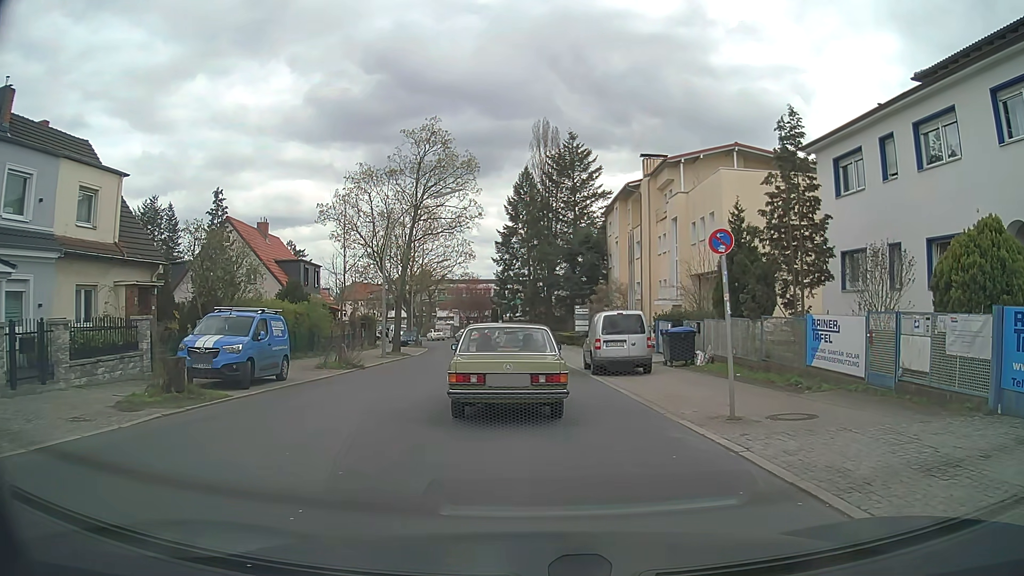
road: tertiary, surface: asphalt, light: Day
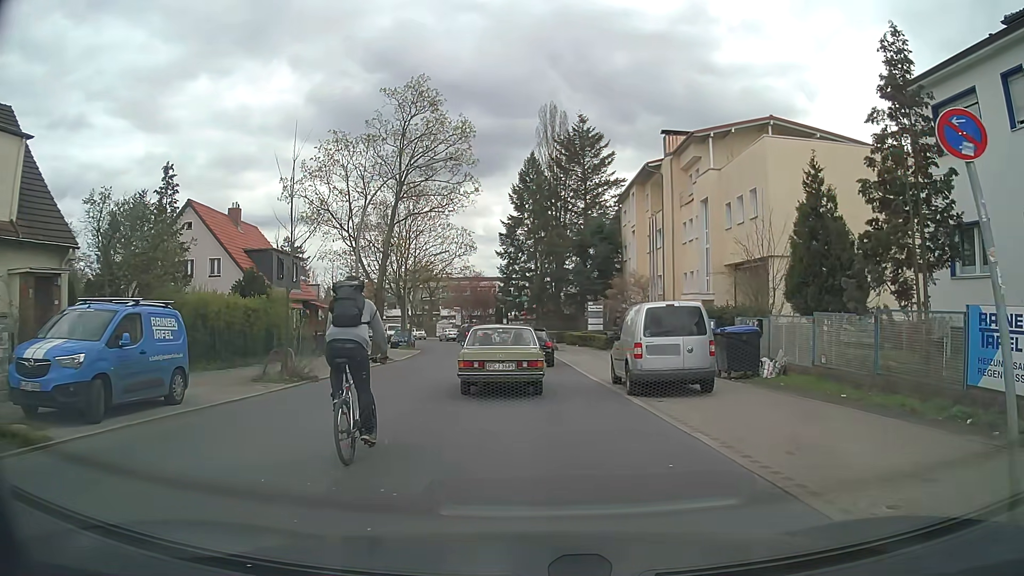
(0.0, +6.3) m; 0°
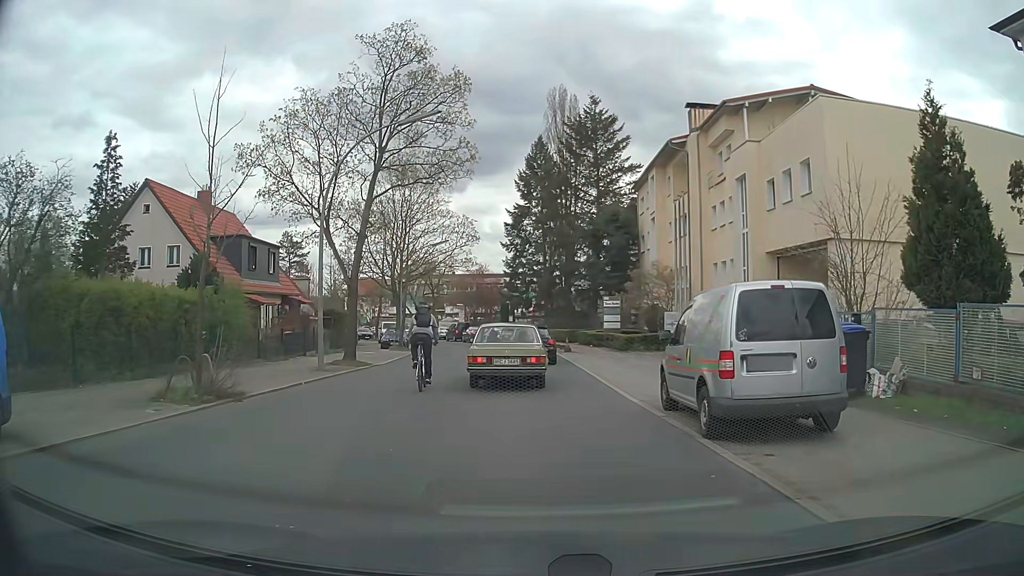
(-0.1, +5.6) m; -1°
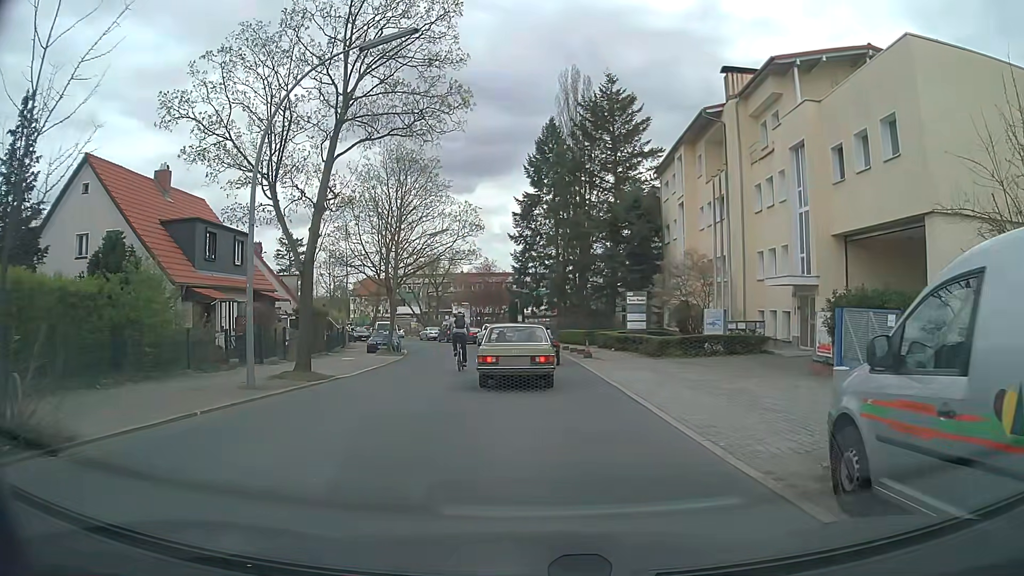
(-0.1, +6.3) m; -1°
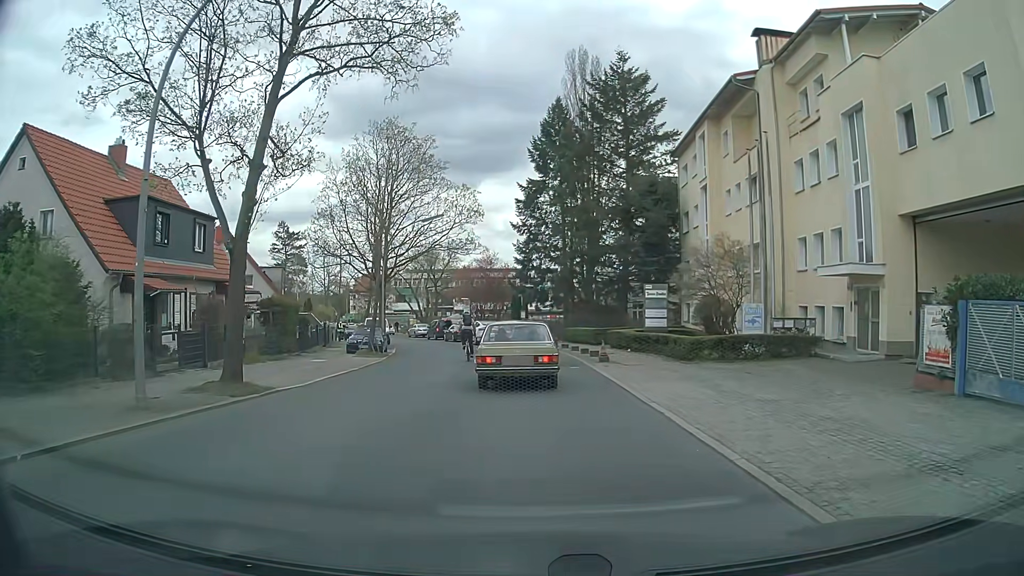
(0.0, +4.9) m; 0°
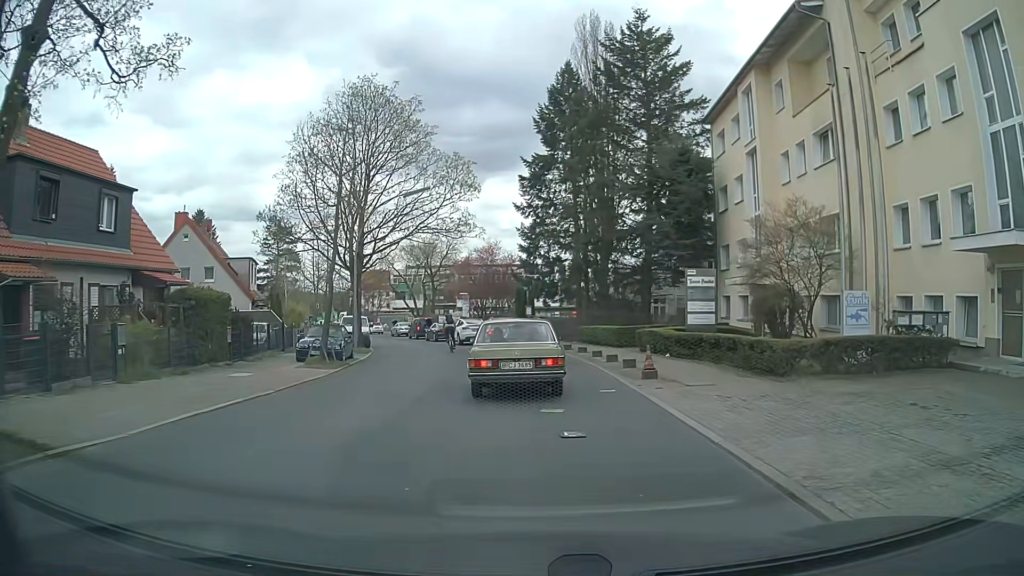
(0.0, +7.8) m; 0°
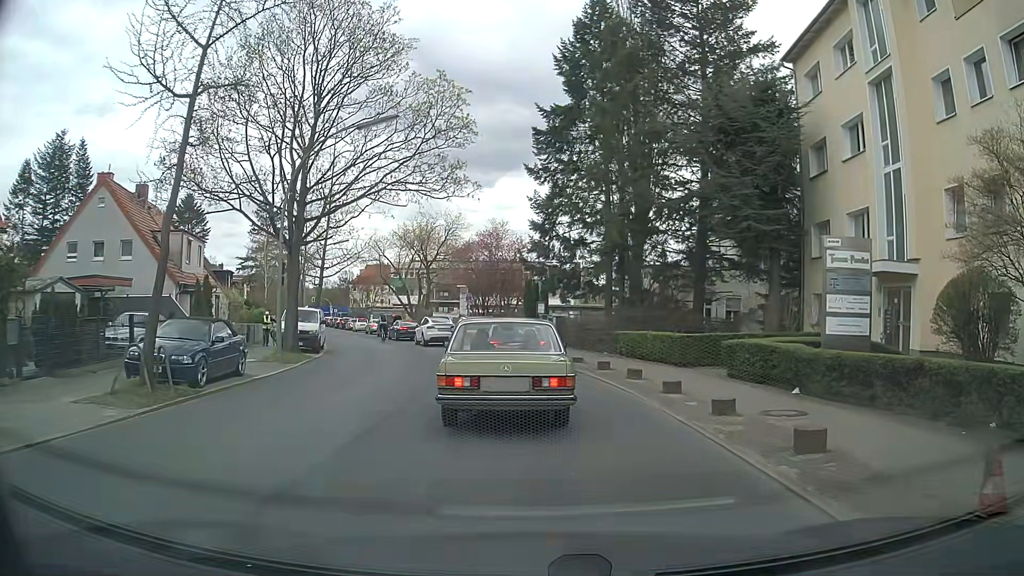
(-0.1, +11.4) m; 0°
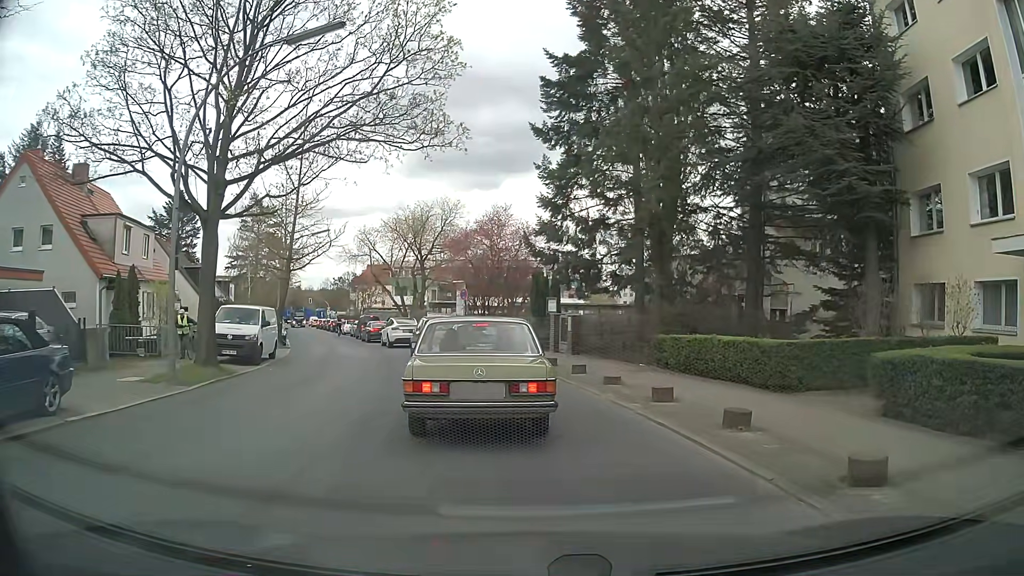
(-0.1, +7.3) m; -2°
